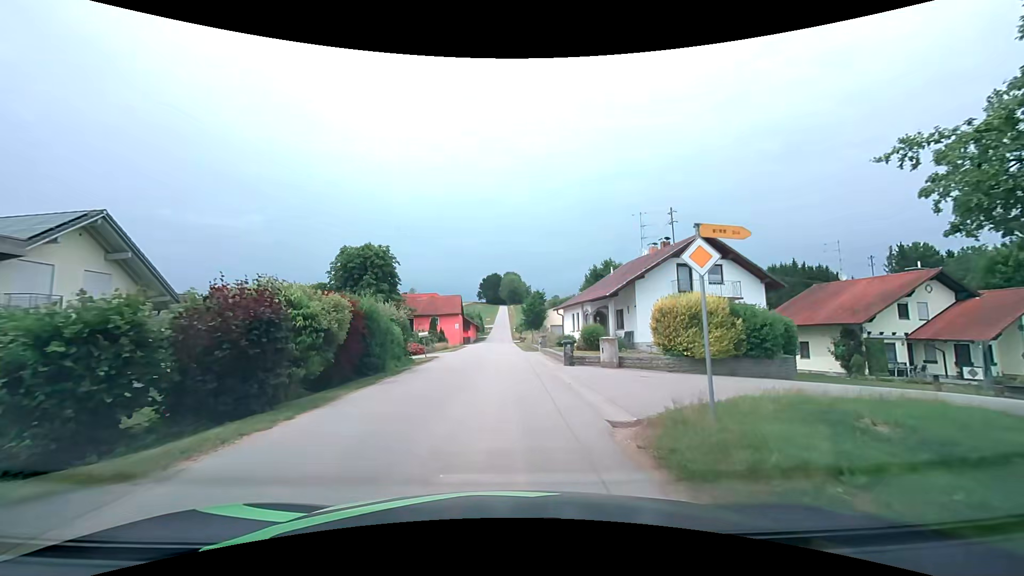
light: Day
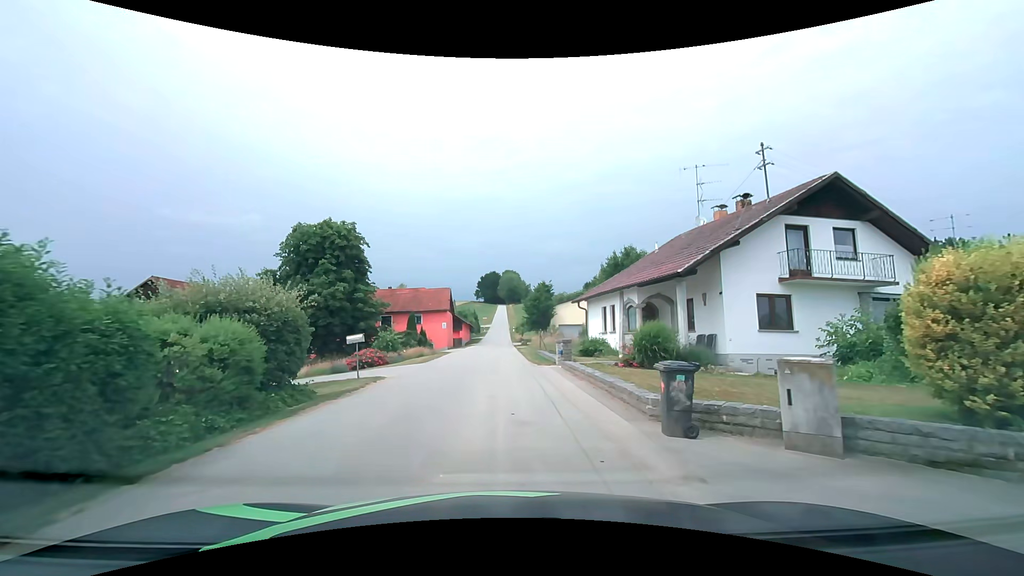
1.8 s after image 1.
(0.0, +11.7) m; 0°
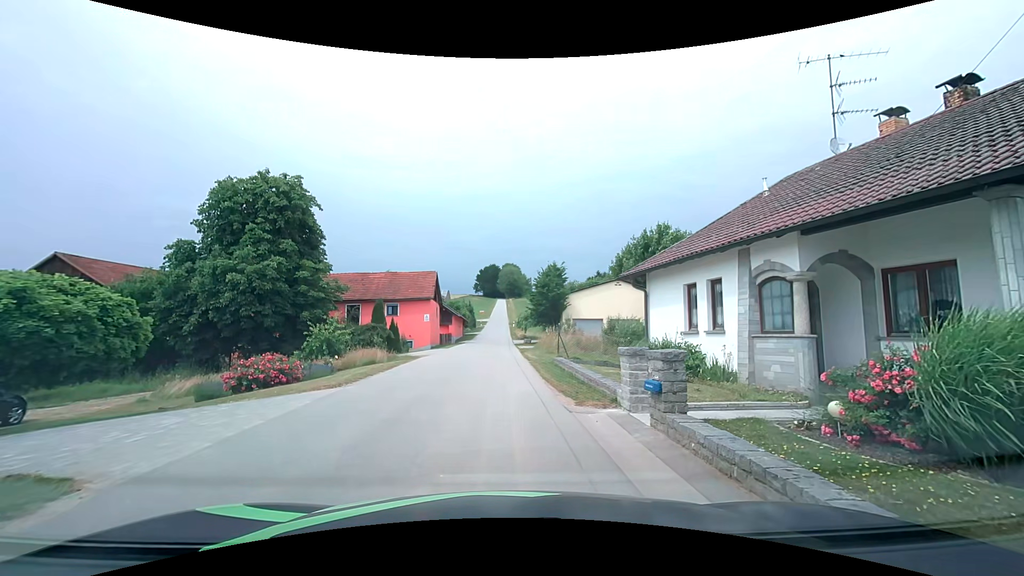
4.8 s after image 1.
(+0.1, +10.9) m; +1°
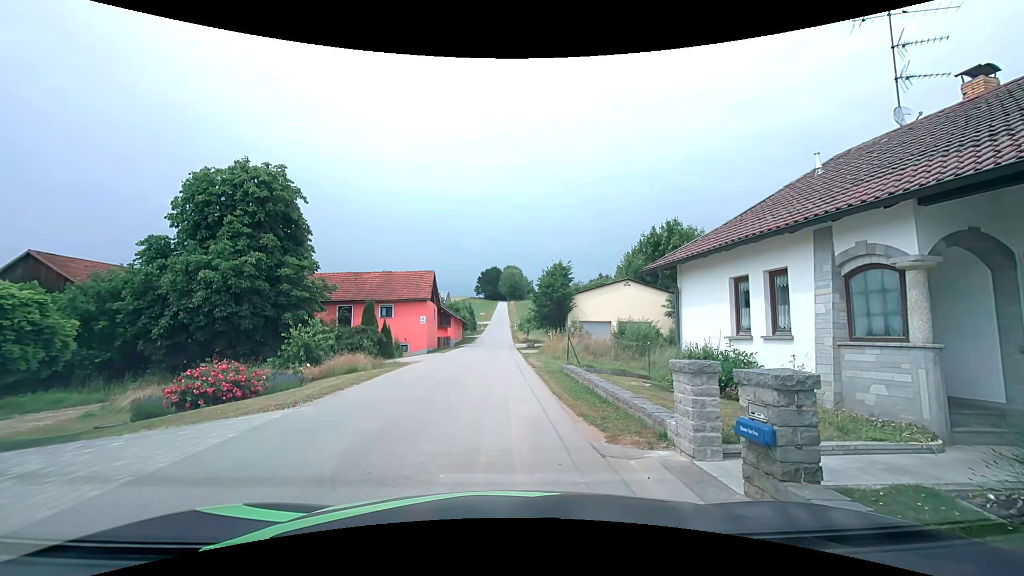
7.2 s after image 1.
(0.0, +2.5) m; -1°
